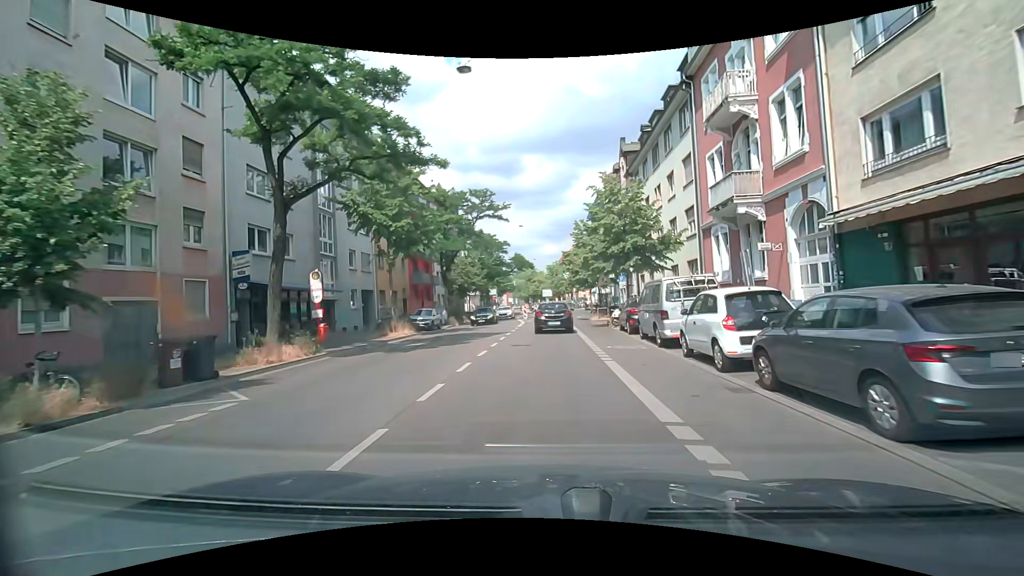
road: secondary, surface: asphalt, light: Day
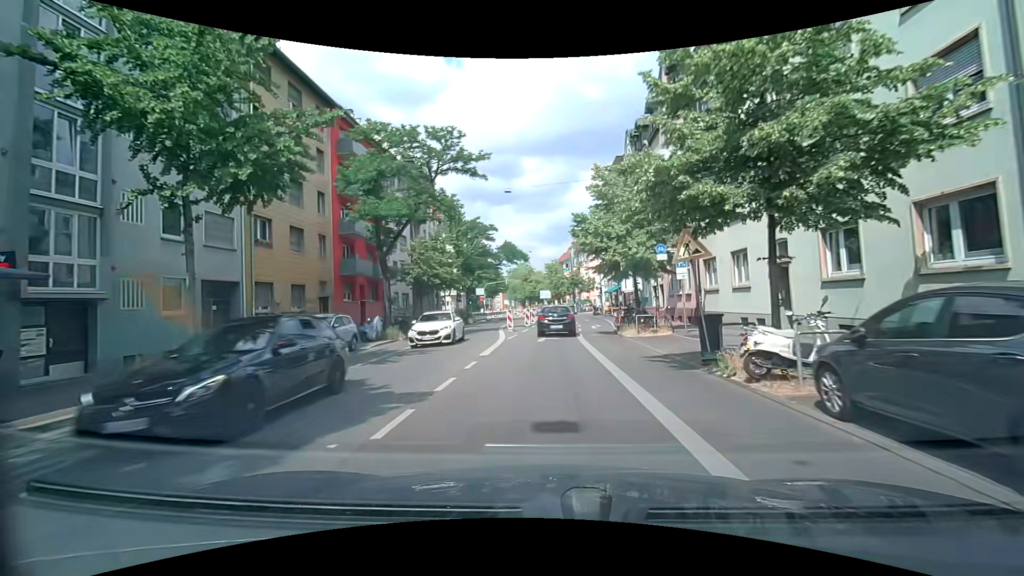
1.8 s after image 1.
(+0.1, +16.8) m; 0°
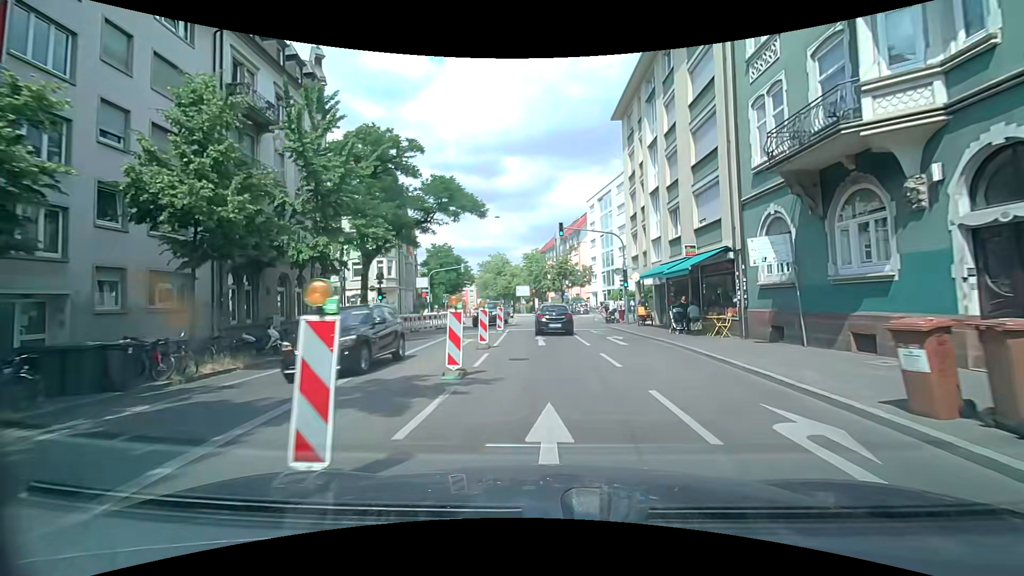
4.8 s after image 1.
(+0.3, +28.2) m; +2°
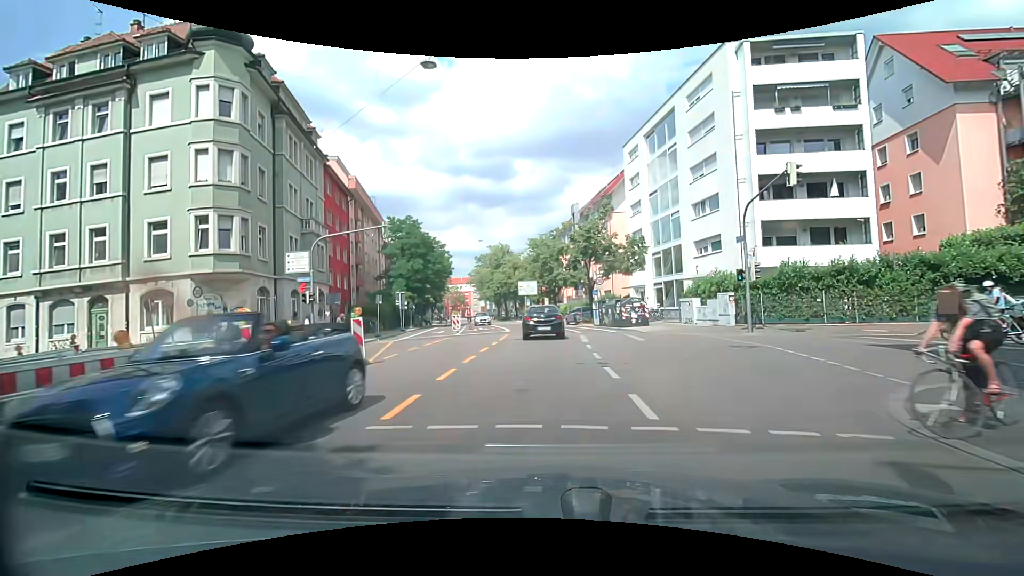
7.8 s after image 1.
(-0.3, +29.4) m; -2°
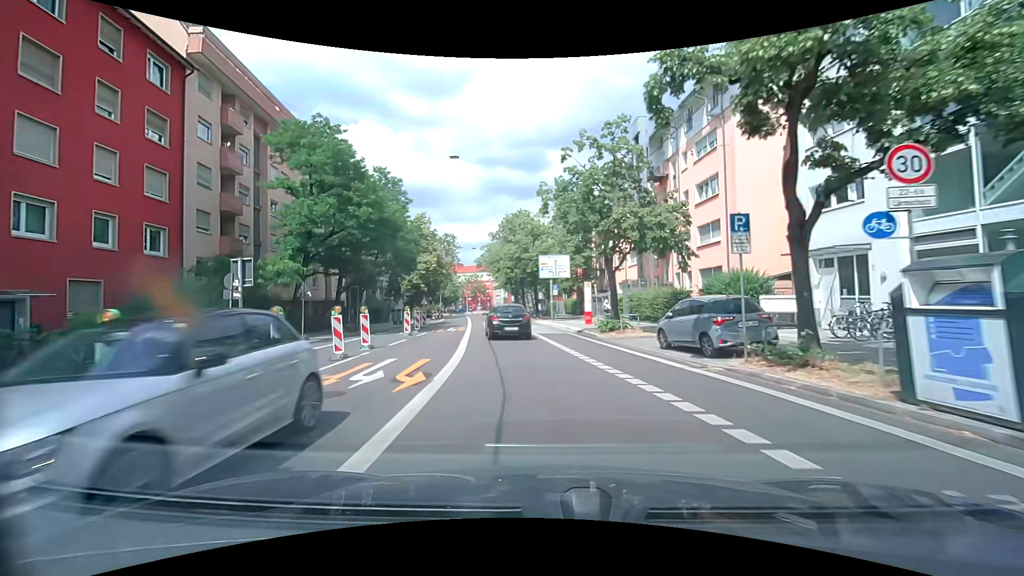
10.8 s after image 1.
(-0.3, +29.1) m; -3°
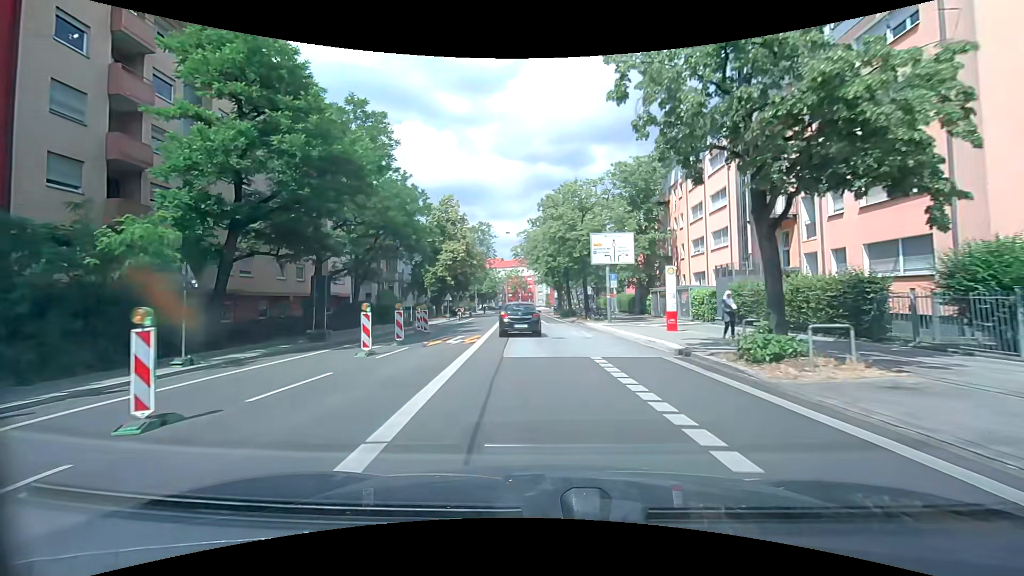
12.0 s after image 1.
(-0.6, +11.8) m; -5°
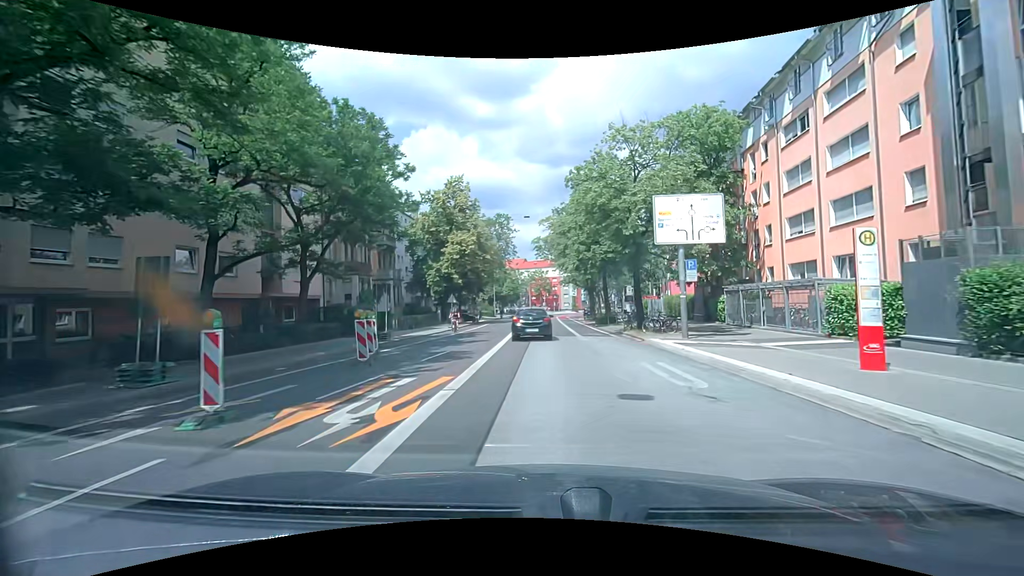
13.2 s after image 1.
(-0.3, +11.9) m; -3°
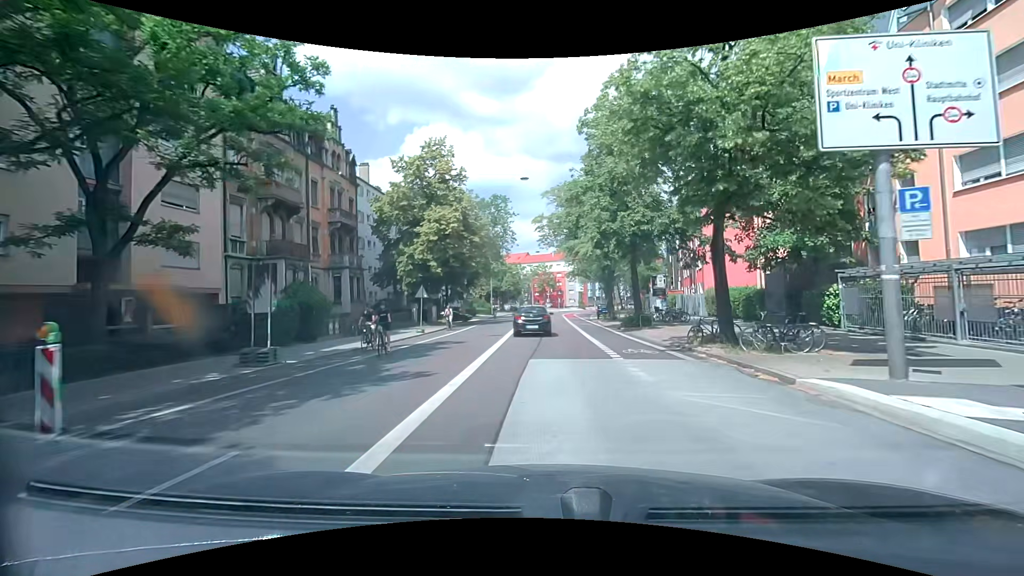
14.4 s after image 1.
(-0.1, +12.0) m; 0°
(0, +10) (0, +20) (0, +30) (0, +40) (-1, +50) (0, +60) (0, +70) (+3, +80) (+5, +89) (+8, +99) m
